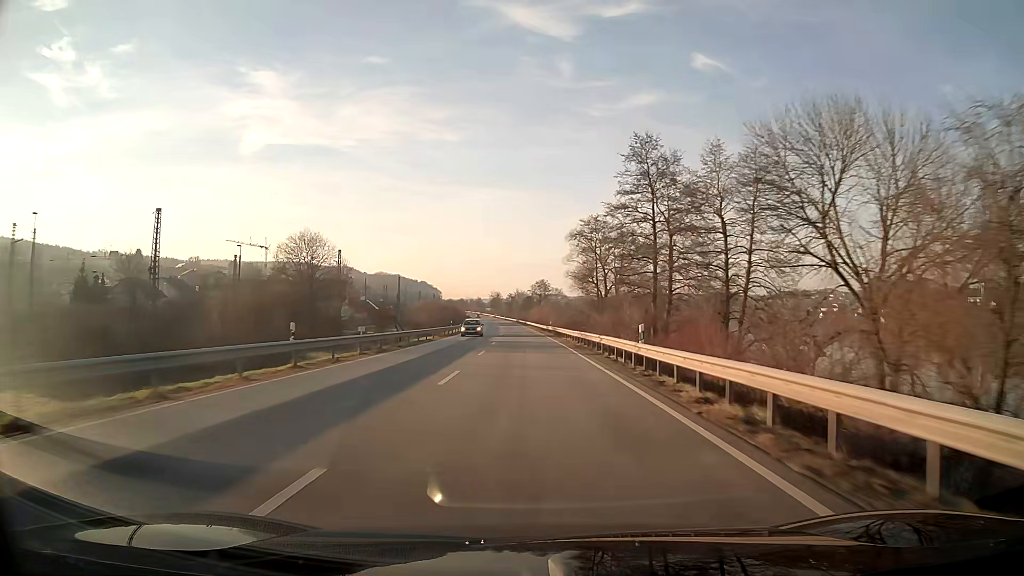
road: primary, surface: asphalt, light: Day
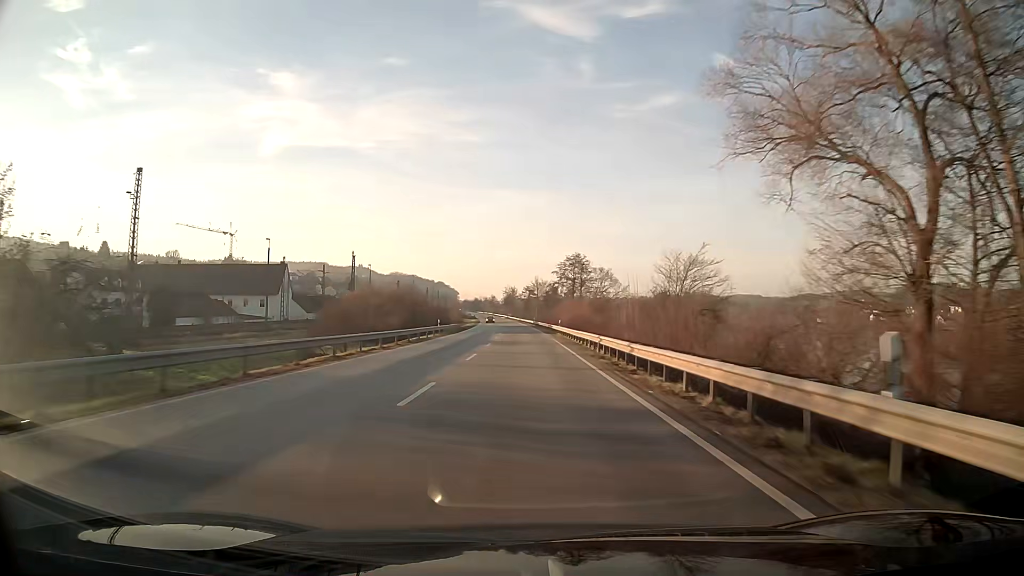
(-1.0, +64.1) m; -2°
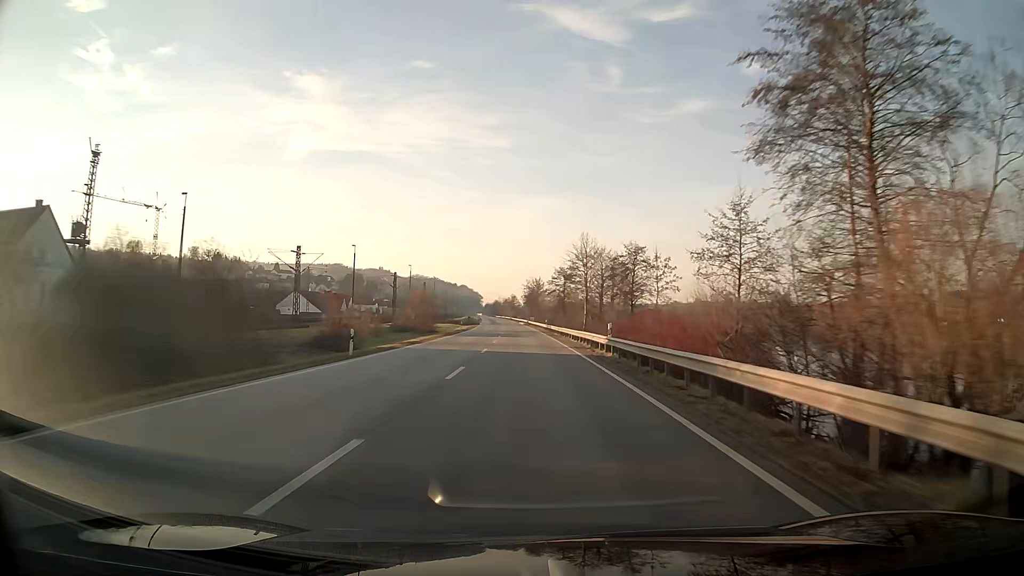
(-1.7, +79.5) m; -2°
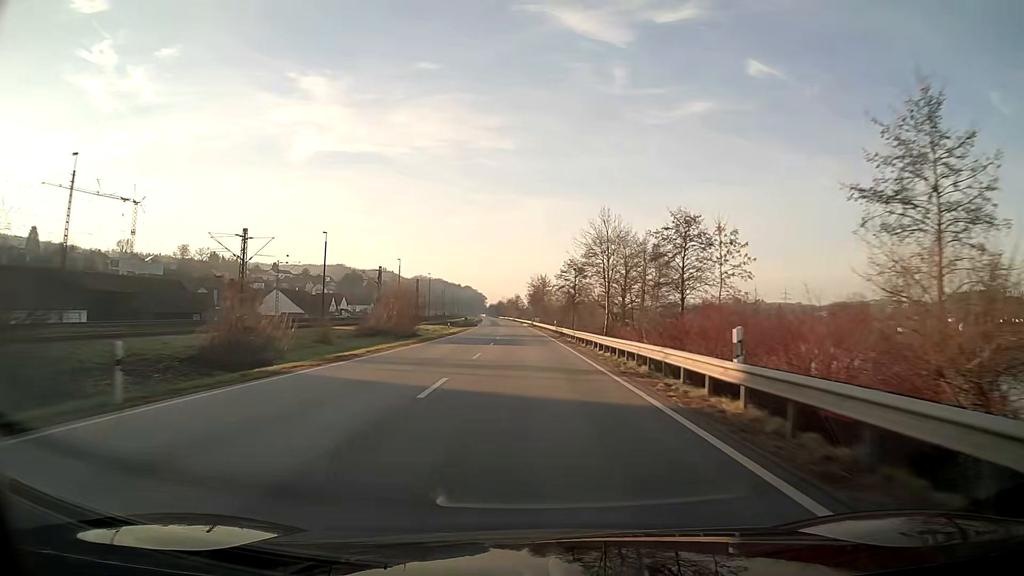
(-0.1, +15.9) m; 0°
